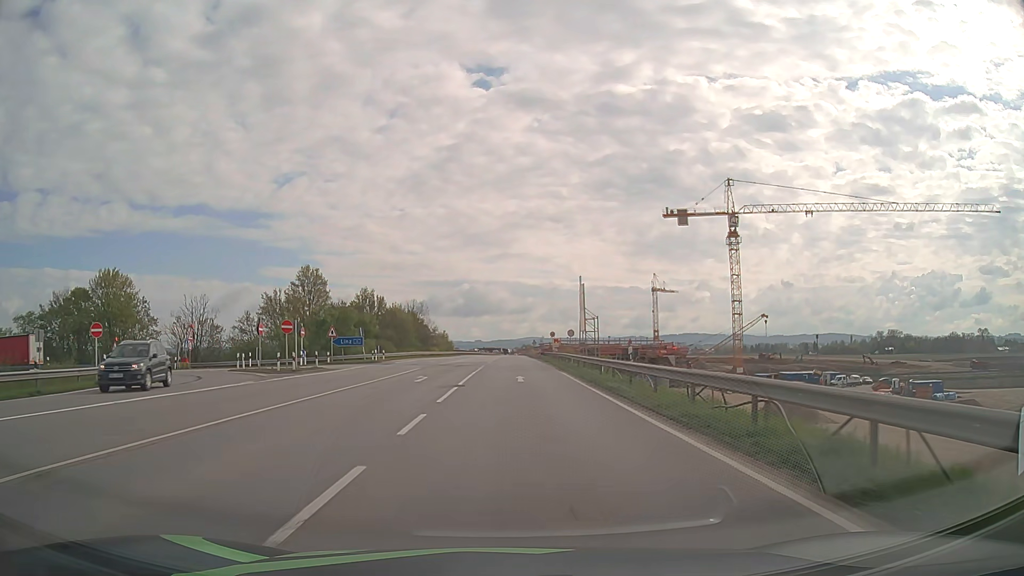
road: motorway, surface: asphalt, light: Day
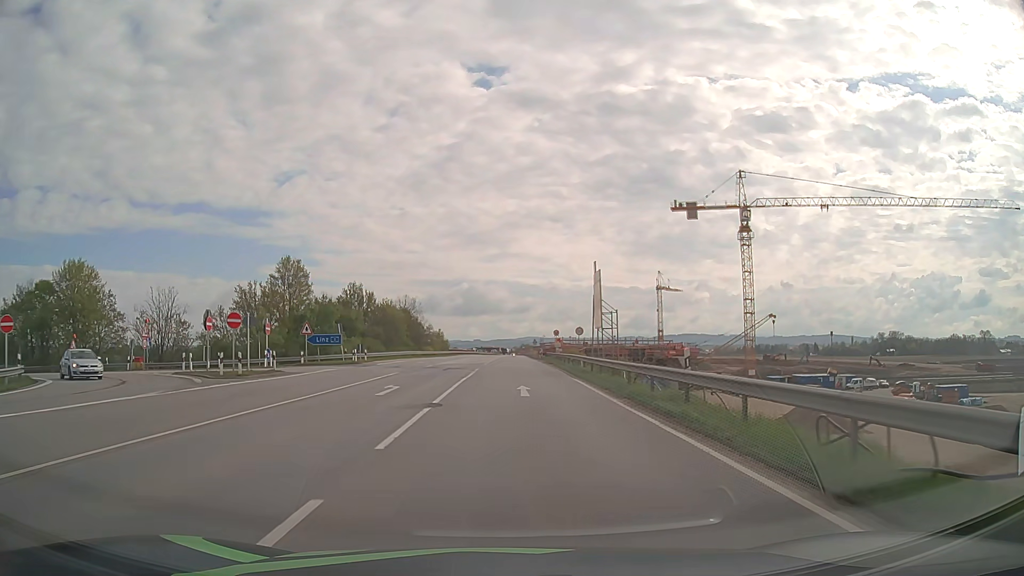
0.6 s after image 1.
(0.0, +7.5) m; 0°
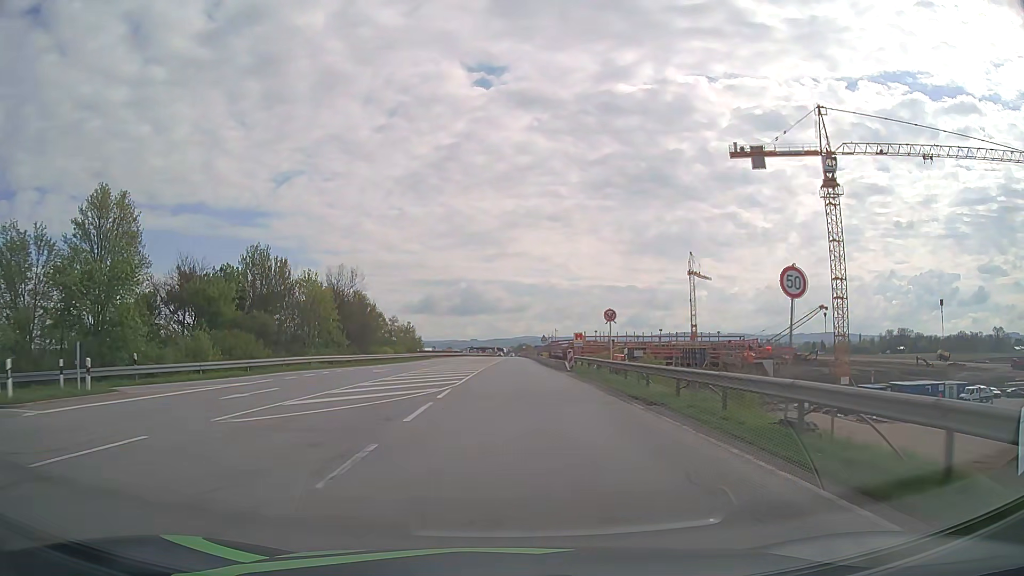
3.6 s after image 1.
(+0.2, +37.9) m; 0°
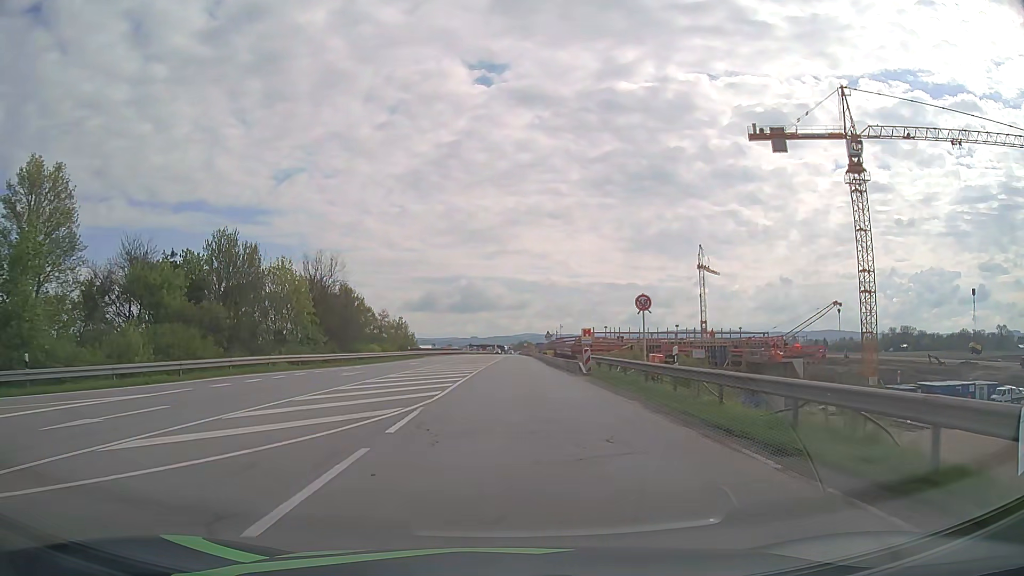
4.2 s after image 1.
(0.0, +7.7) m; 0°
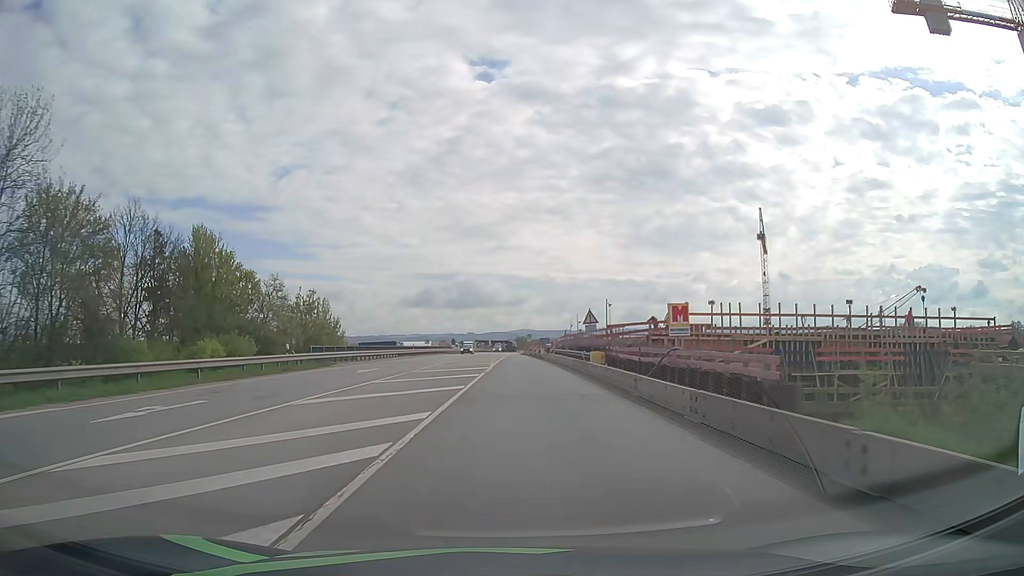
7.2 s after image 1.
(+0.1, +39.1) m; 0°
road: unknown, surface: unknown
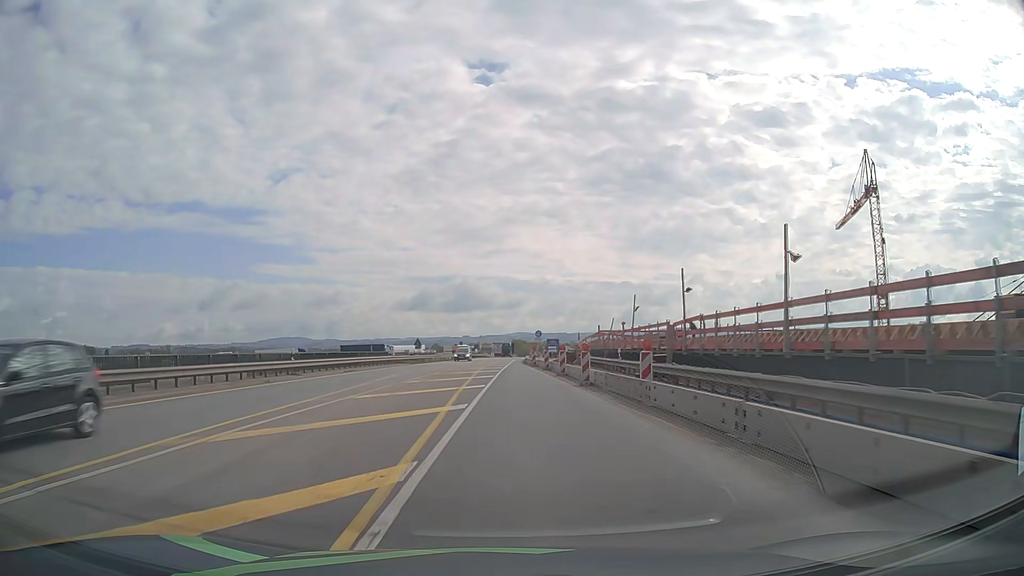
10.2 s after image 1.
(+0.1, +38.4) m; 0°
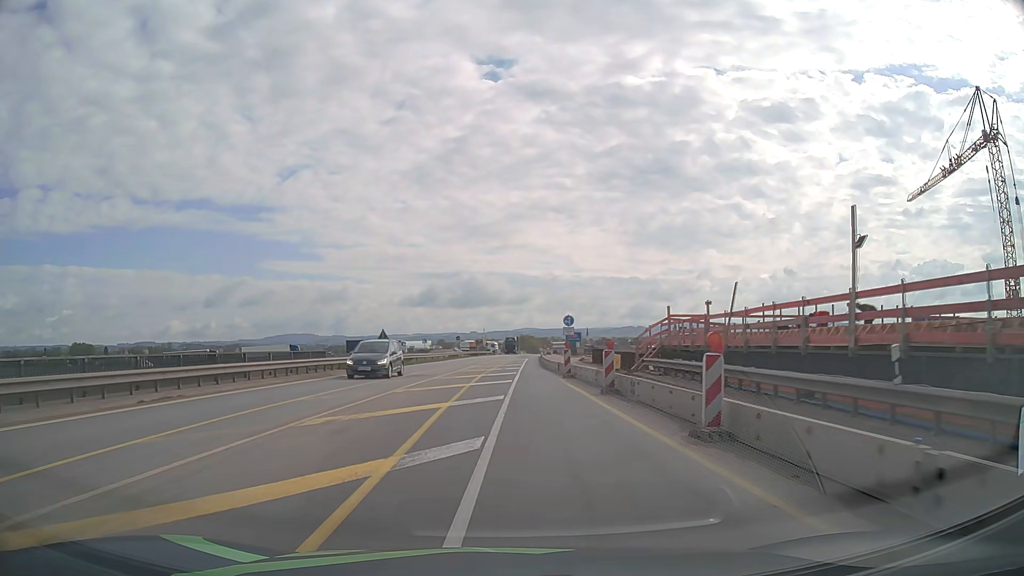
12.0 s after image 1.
(-0.2, +22.8) m; -1°
(0, +10) (0, +20) (0, +30) (0, +40) (+1, +50) (+1, +60) (+1, +70) (+2, +80) (+2, +90) (+3, +100) m
